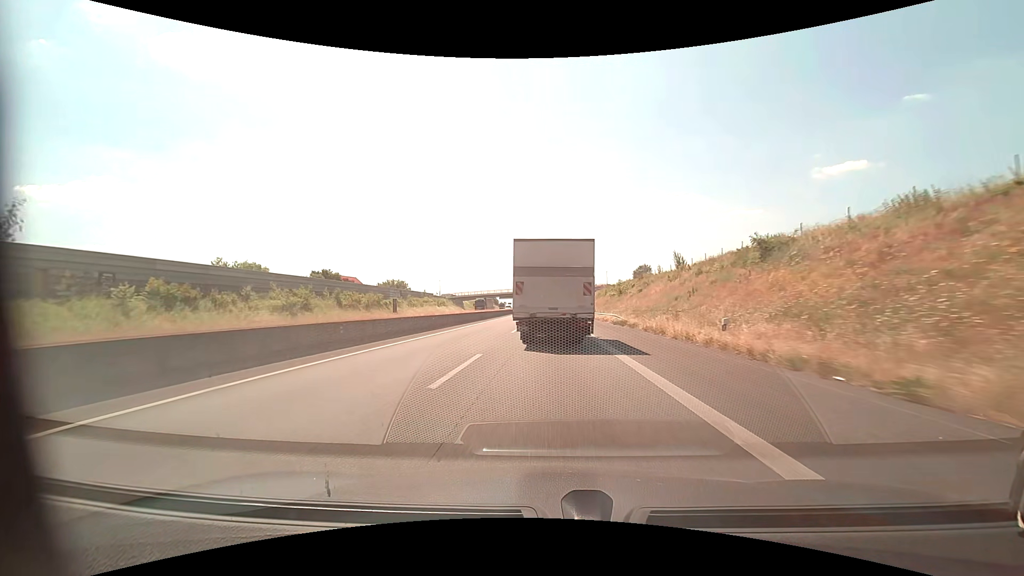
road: motorway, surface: asphalt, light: Day
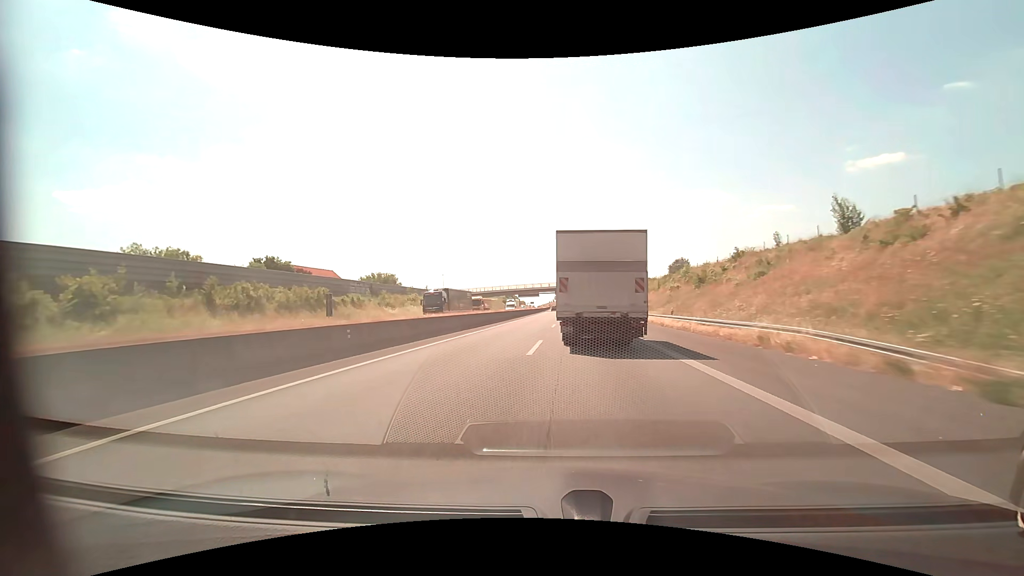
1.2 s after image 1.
(-0.5, +30.9) m; -2°
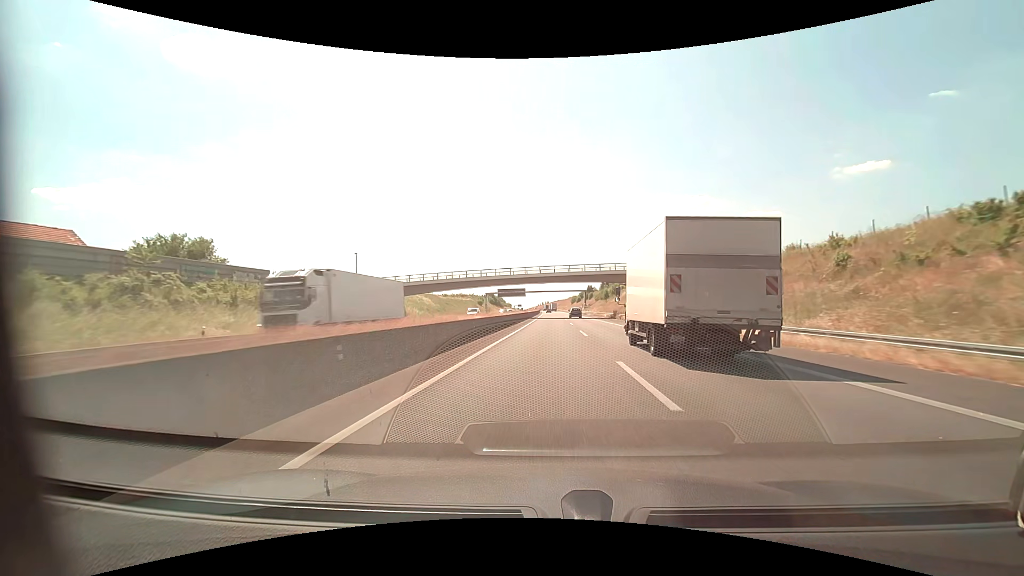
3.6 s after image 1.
(-0.3, +61.7) m; +1°
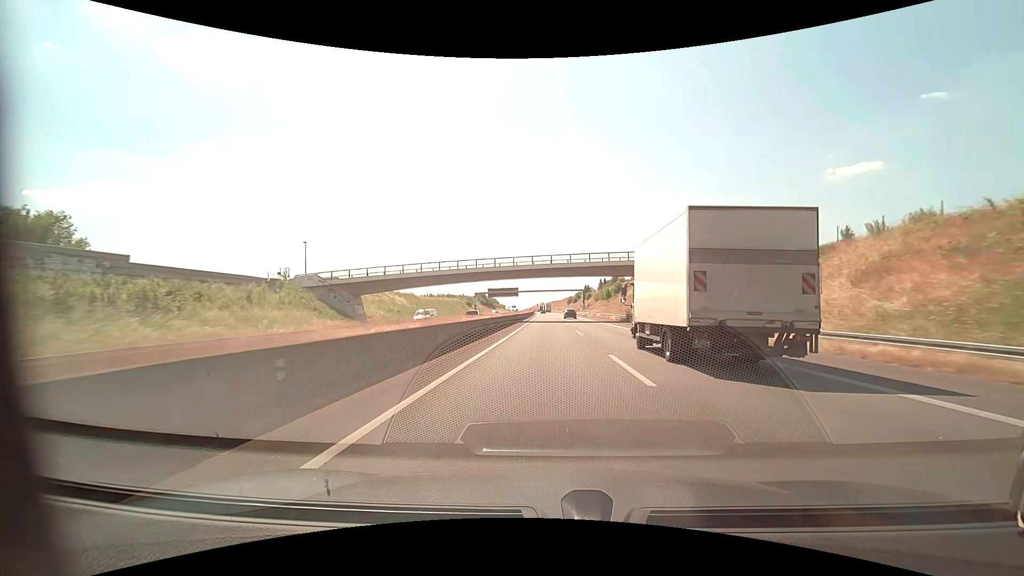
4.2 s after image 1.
(+0.1, +16.2) m; +1°
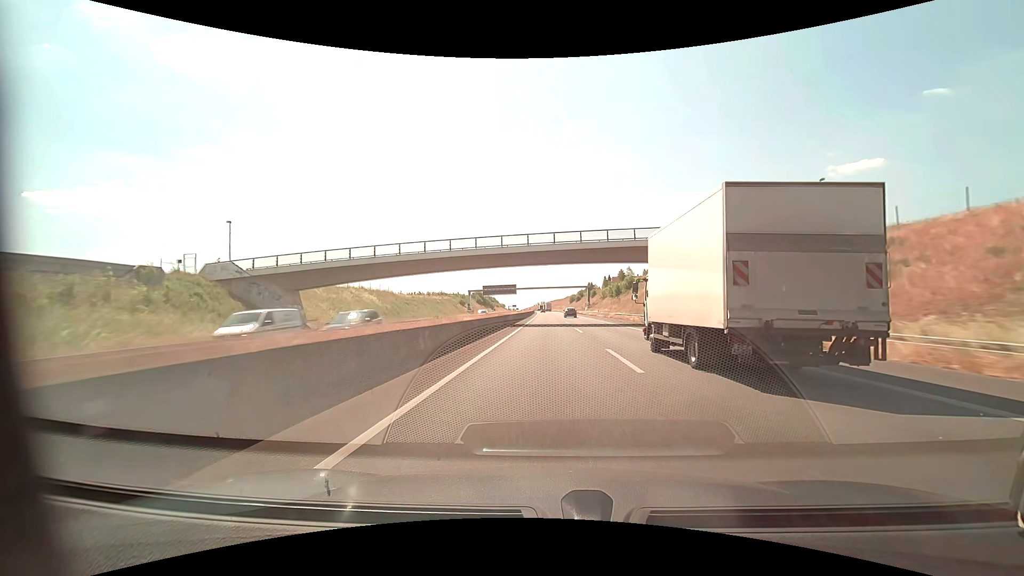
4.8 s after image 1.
(0.0, +16.7) m; 0°
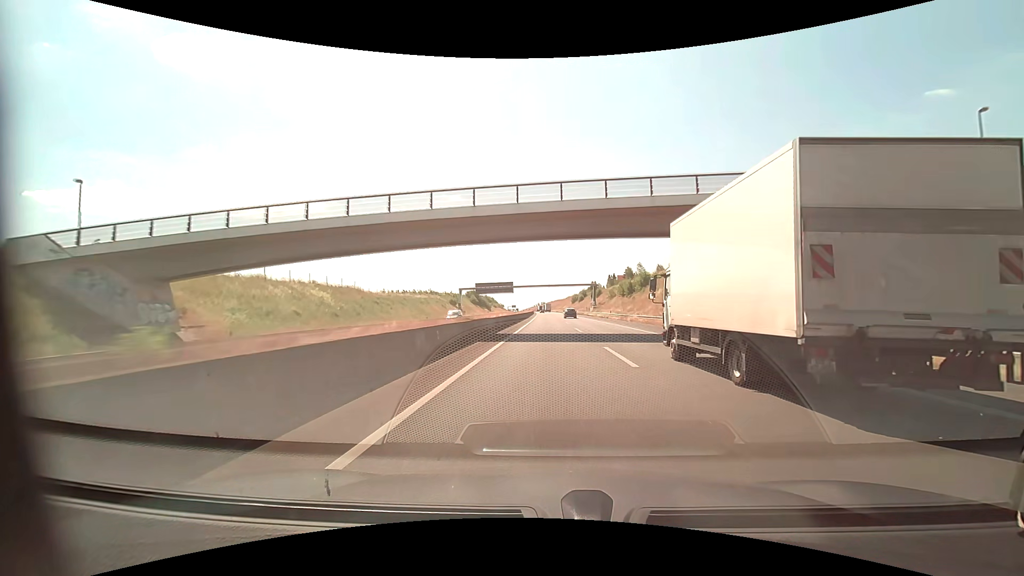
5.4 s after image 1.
(0.0, +17.2) m; 0°
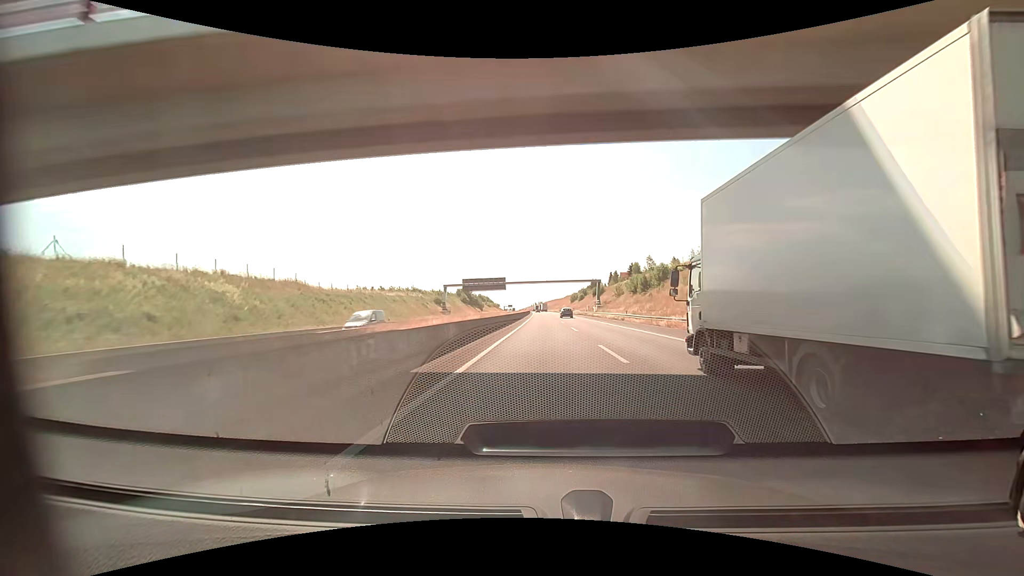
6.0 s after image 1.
(+0.1, +17.6) m; 0°
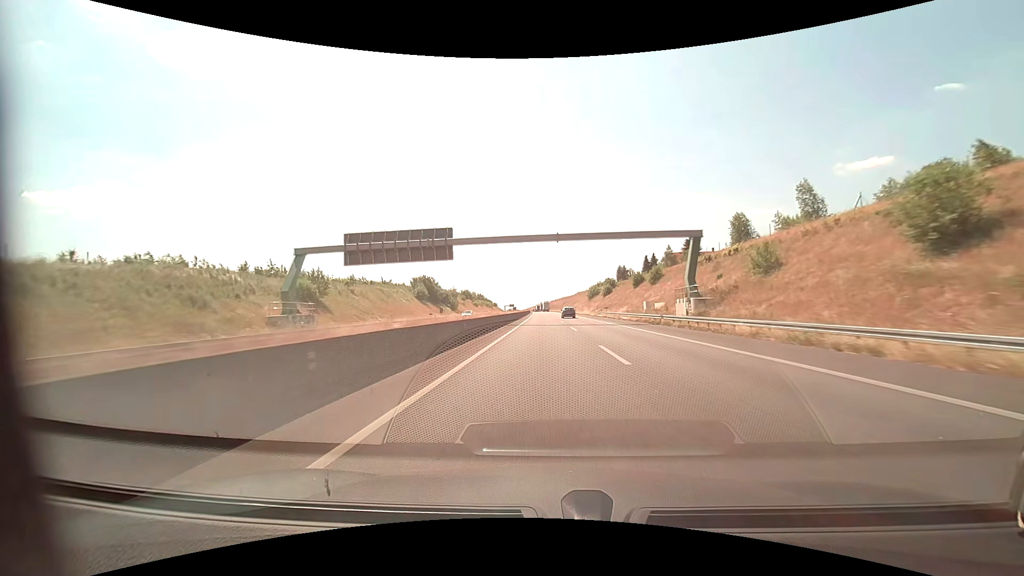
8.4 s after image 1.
(-0.3, +74.1) m; 0°
(0, +10) (0, +20) (0, +30) (0, +40) (0, +50) (-1, +60) (-1, +70) (-1, +80) (-1, +90) (-1, +100) m
